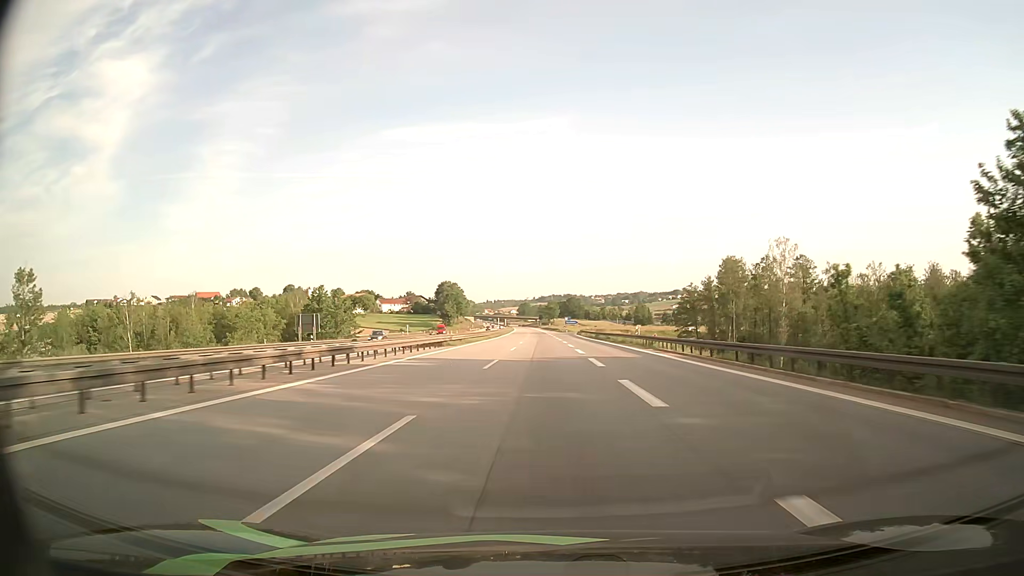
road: motorway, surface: asphalt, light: Day
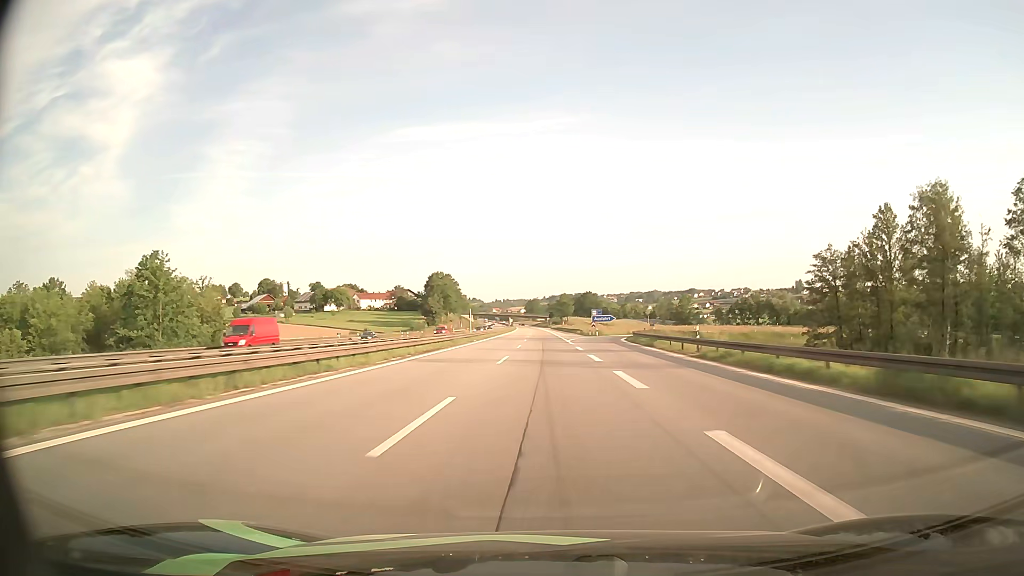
(-0.4, +69.0) m; -1°
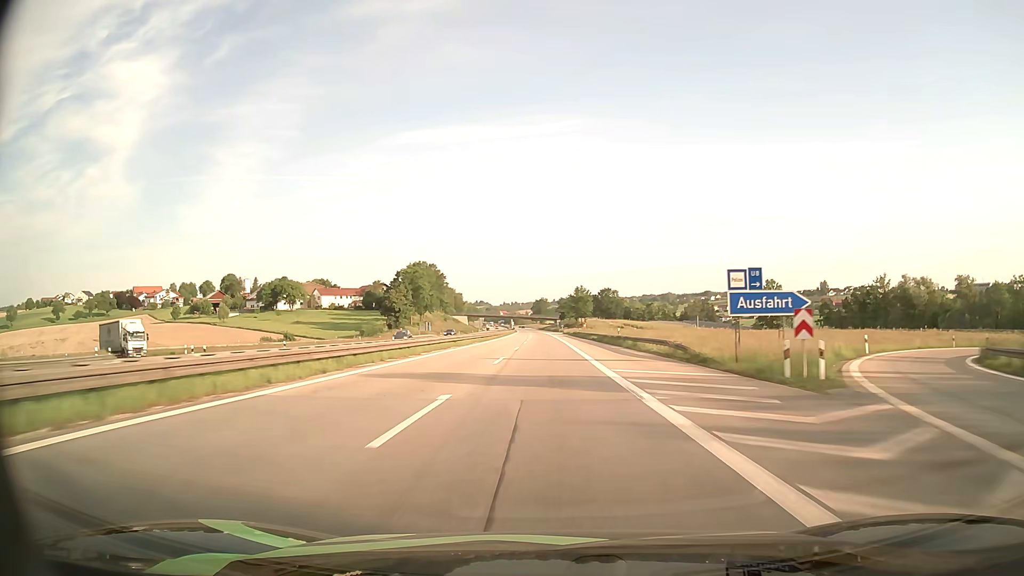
(-0.4, +72.0) m; -1°
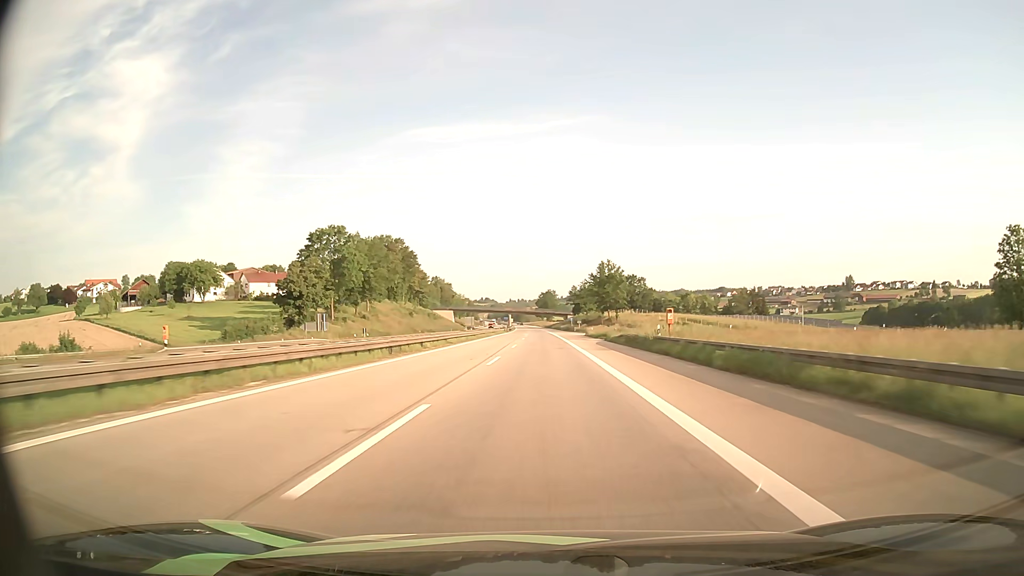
(-0.4, +74.1) m; -1°
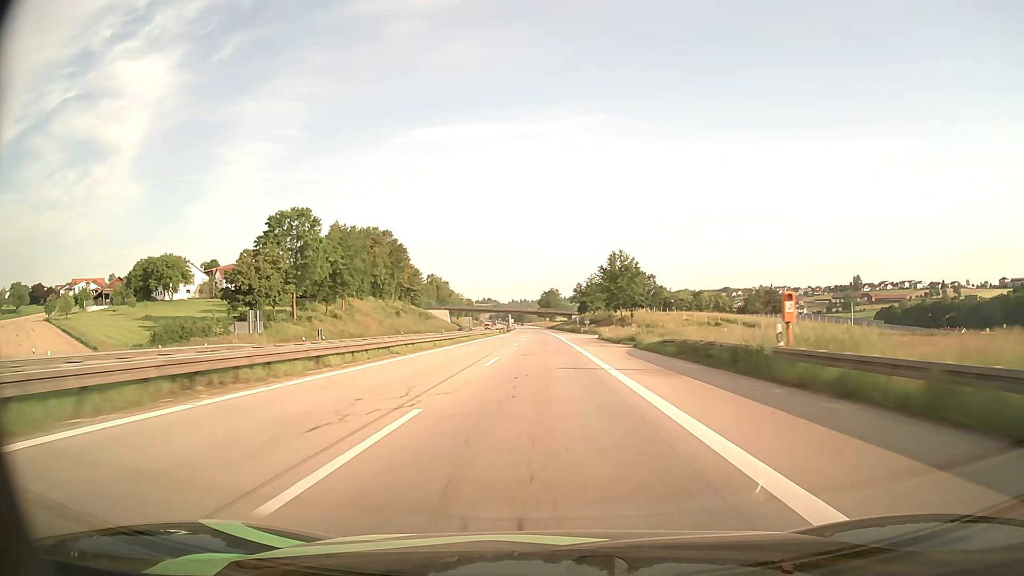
(0.0, +18.6) m; 0°
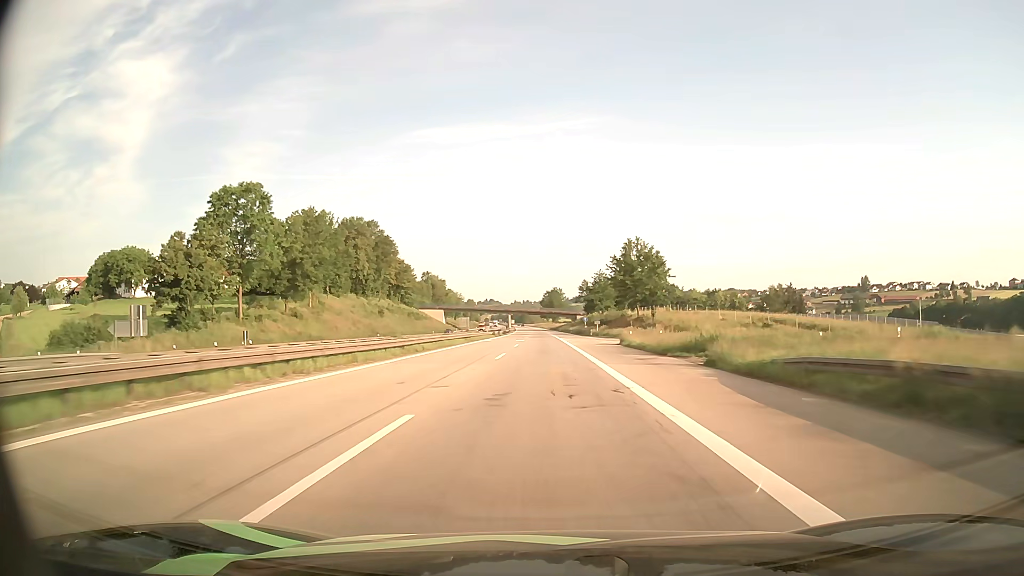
(0.0, +18.6) m; 0°
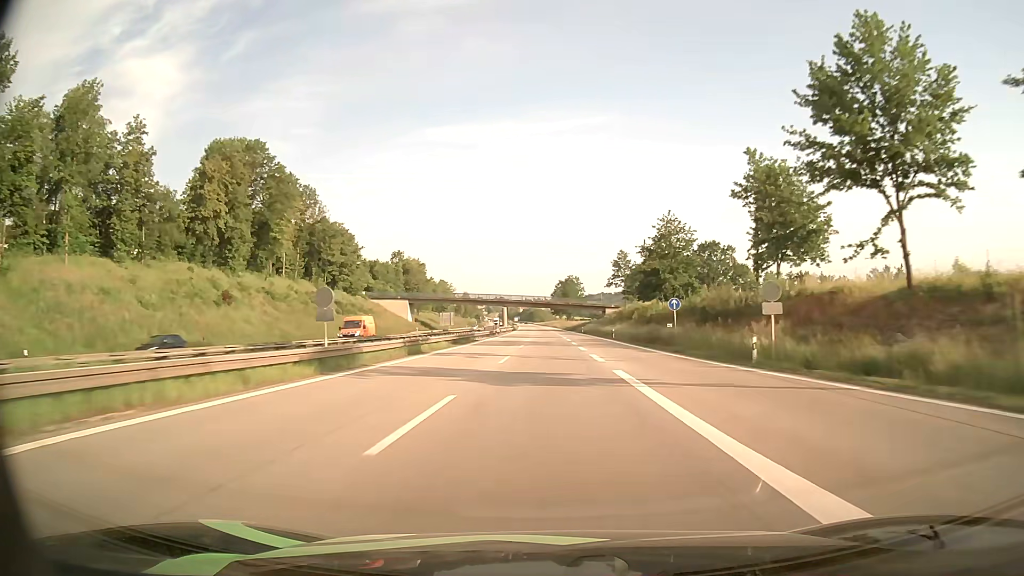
(-0.7, +74.4) m; -1°
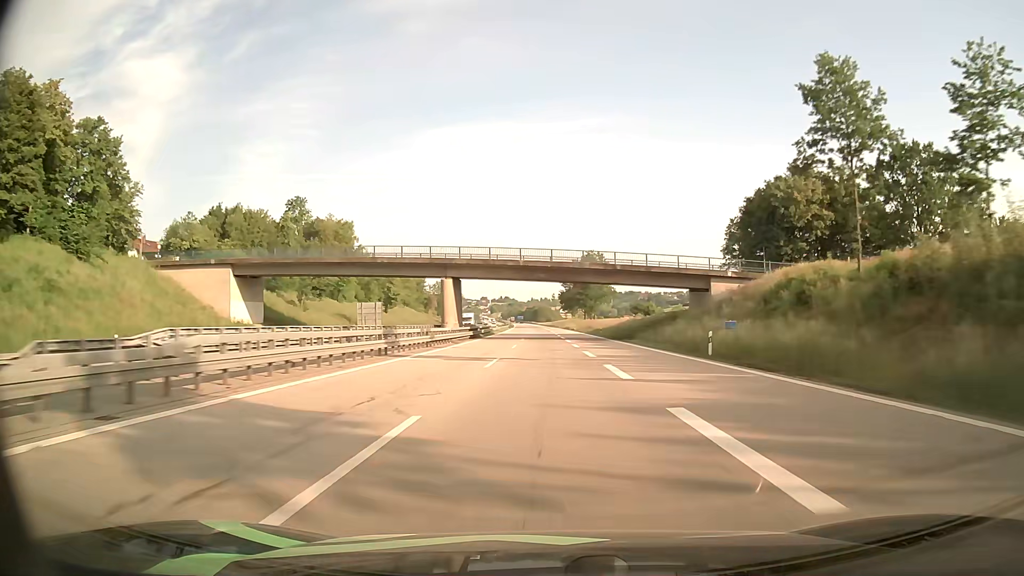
(-0.4, +92.6) m; -1°
(0, +10) (0, +20) (0, +30) (0, +40) (0, +50) (0, +60) (0, +70) (0, +80) (0, +90) (0, +100) m
